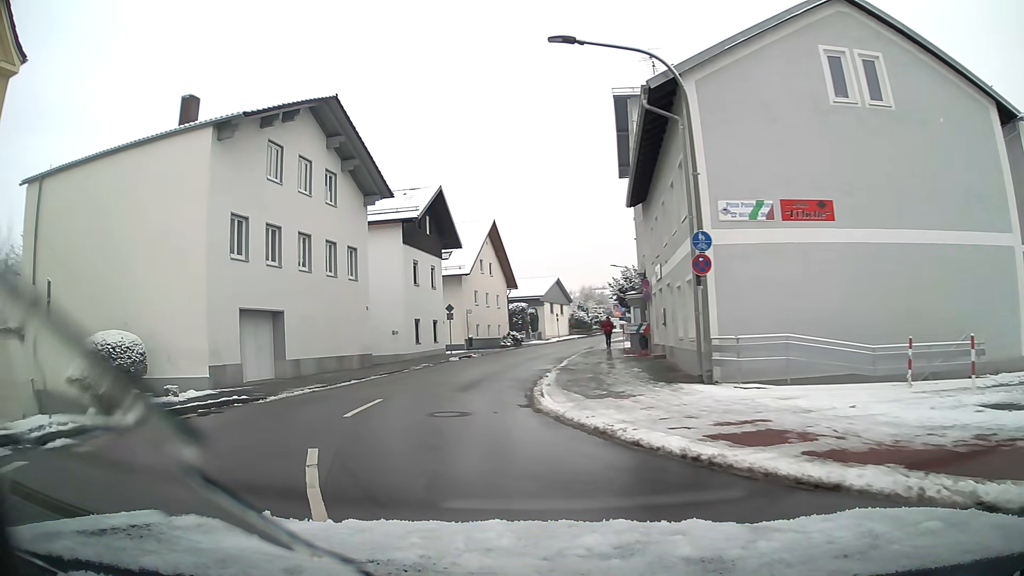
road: residential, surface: asphalt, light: Day
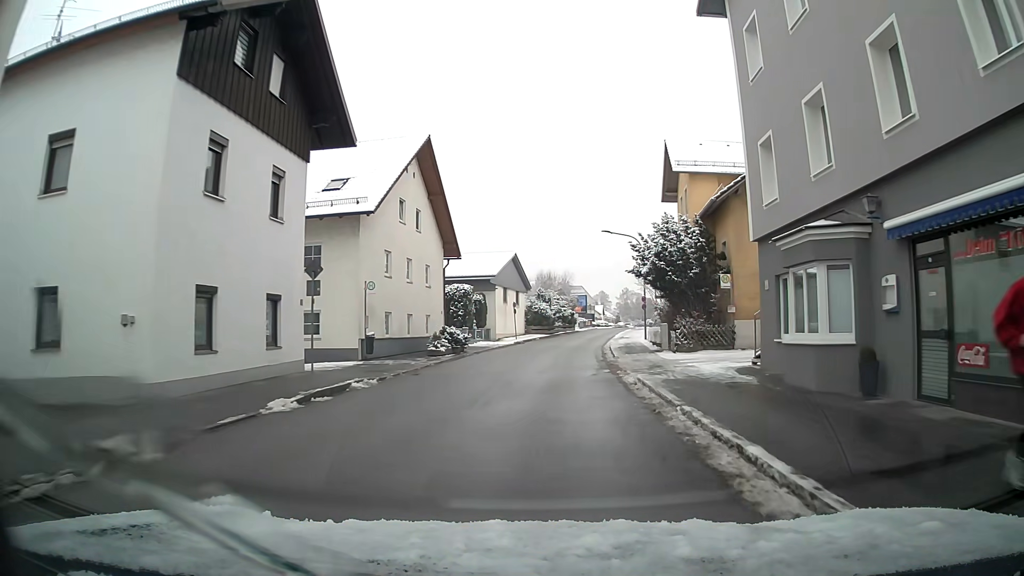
(+0.5, +24.2) m; +8°
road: unclassified
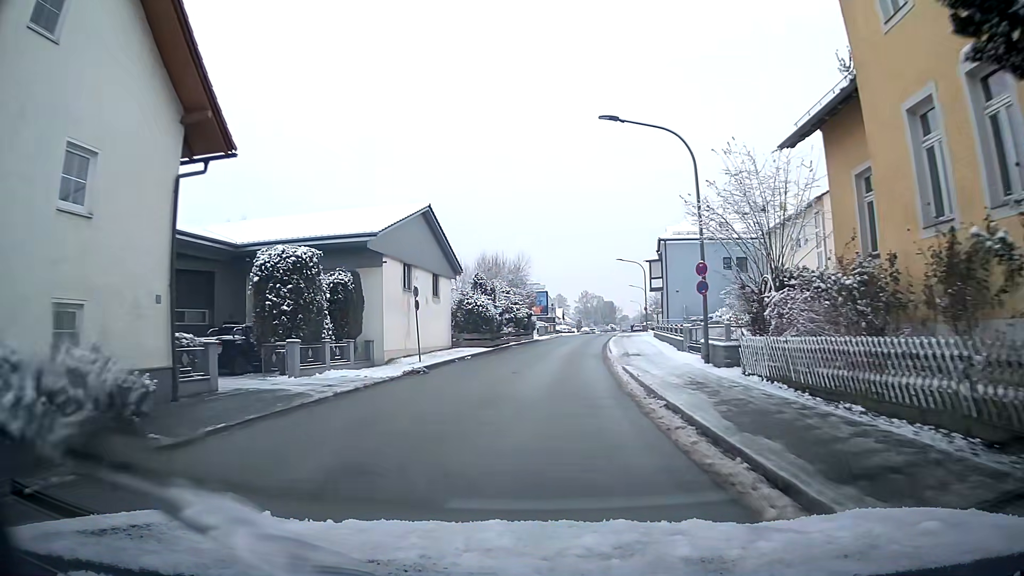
(+1.1, +26.2) m; +4°
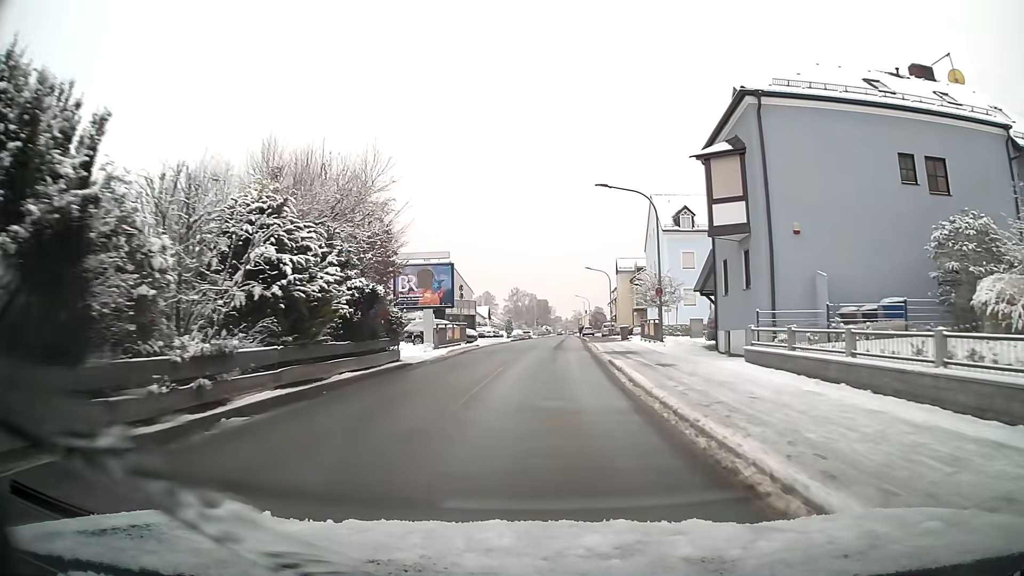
(+2.0, +36.1) m; +6°
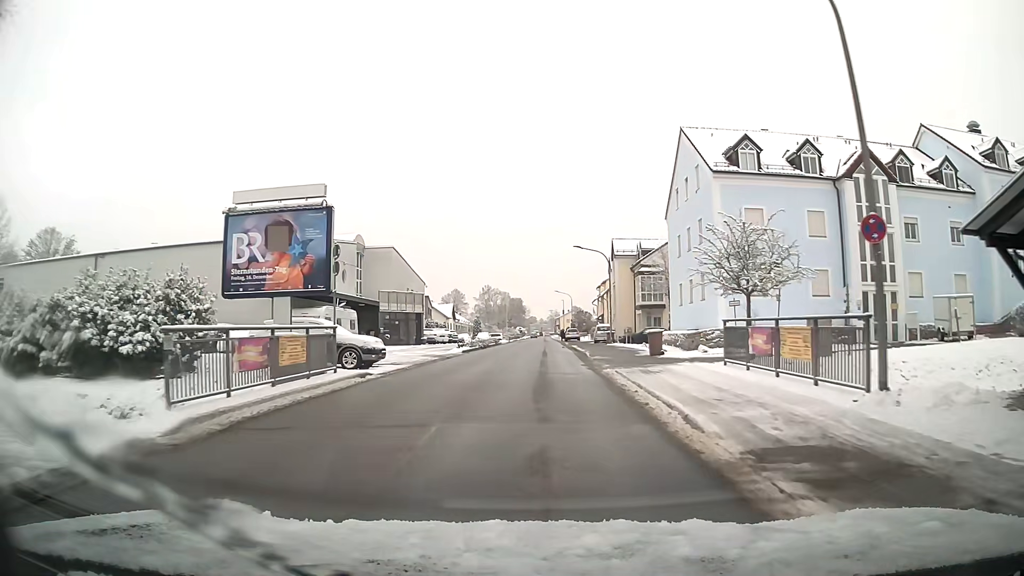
(+0.4, +21.5) m; +2°
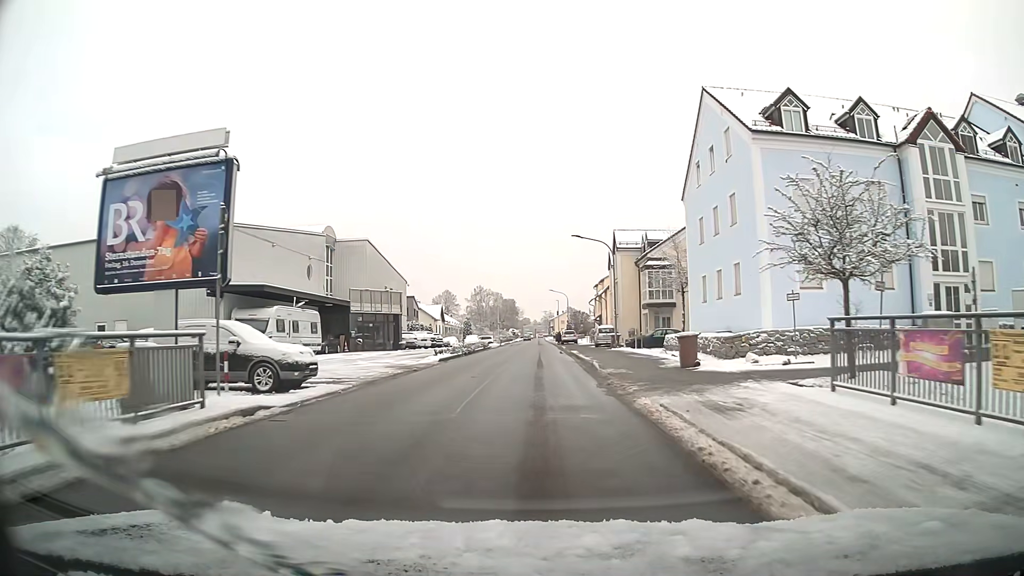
(0.0, +7.0) m; 0°
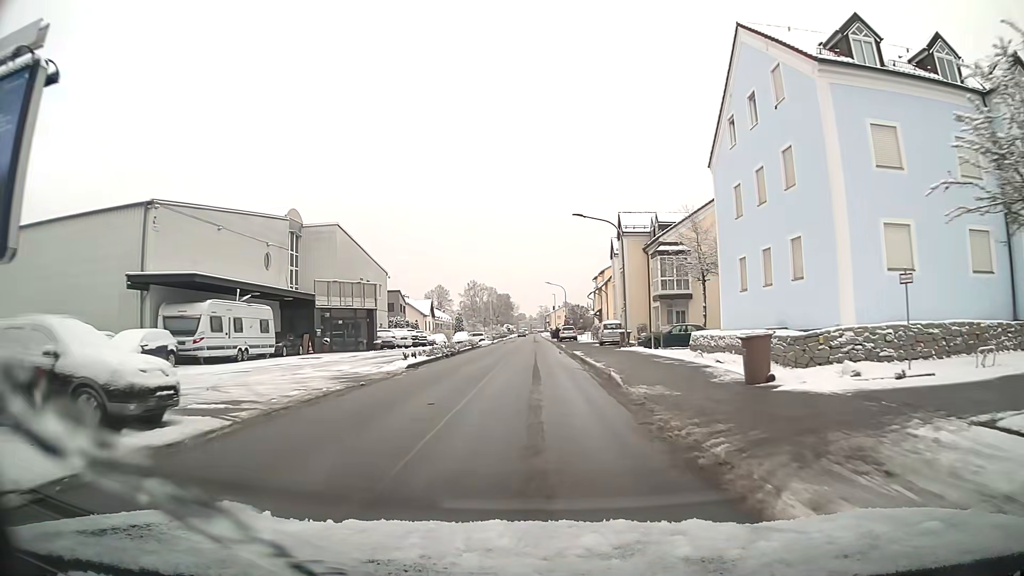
(0.0, +7.0) m; 0°
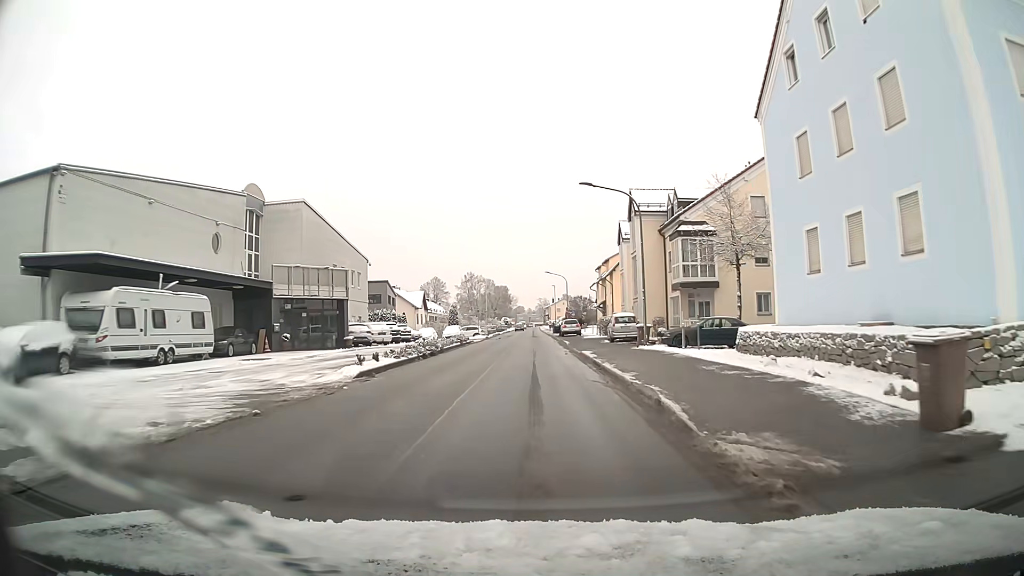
(0.0, +6.9) m; 0°
(0, +10) (0, +20) (0, +30) (0, +40) (0, +50) (0, +60) (0, +70) (0, +80) (0, +90) (0, +100) m
